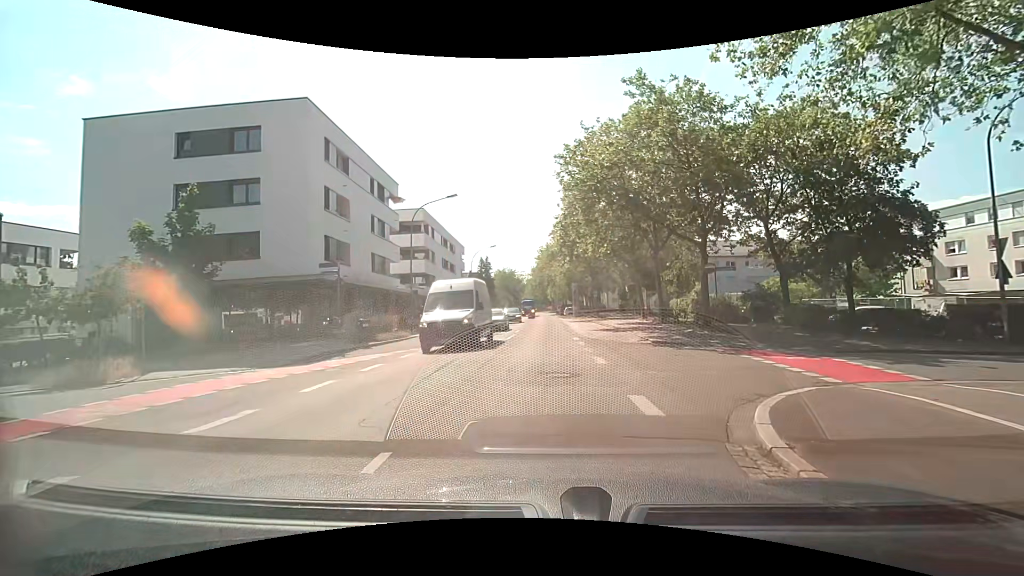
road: secondary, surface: asphalt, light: Day
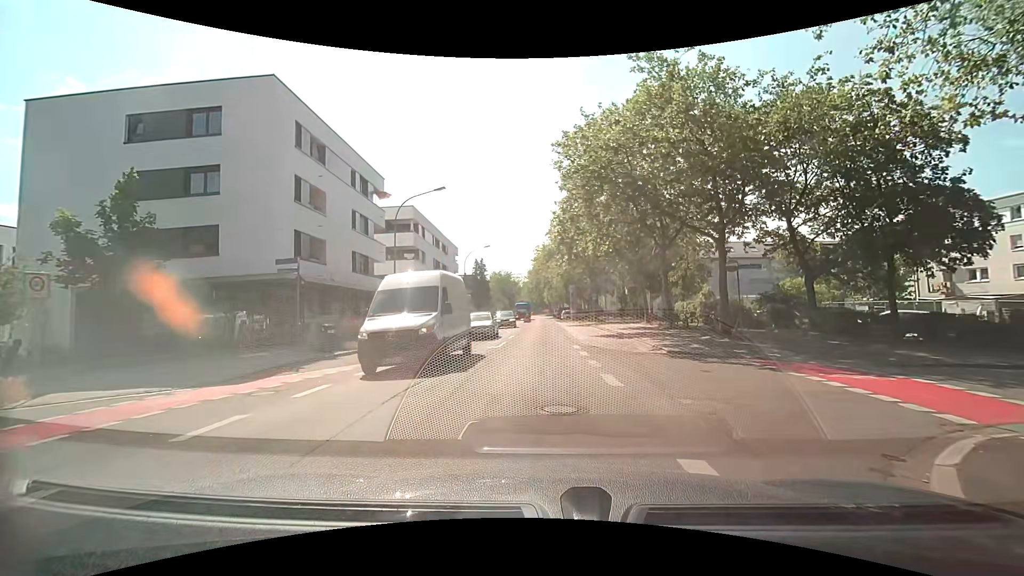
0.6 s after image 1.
(+0.1, +3.2) m; +2°
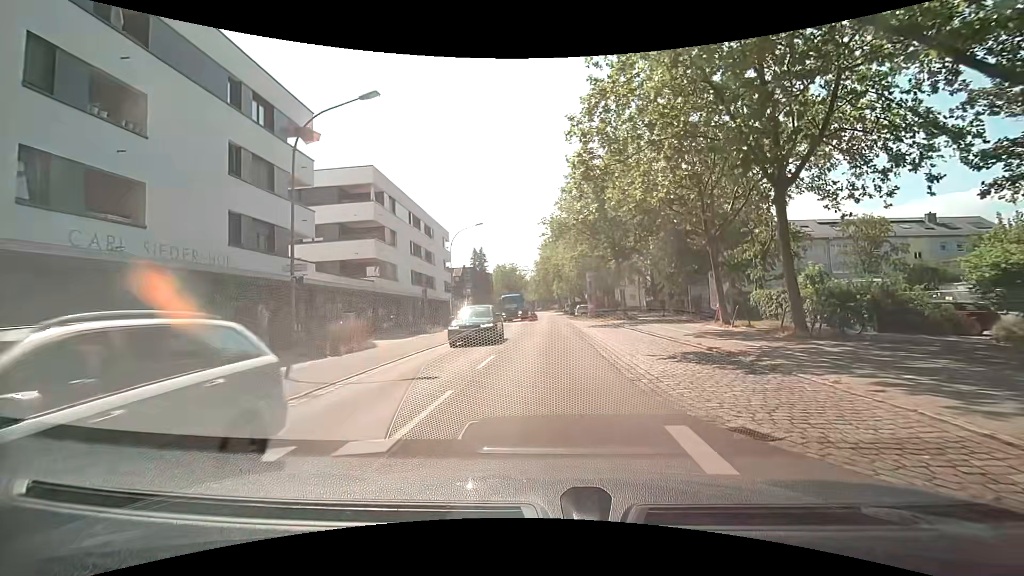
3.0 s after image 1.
(-0.2, +14.5) m; -1°
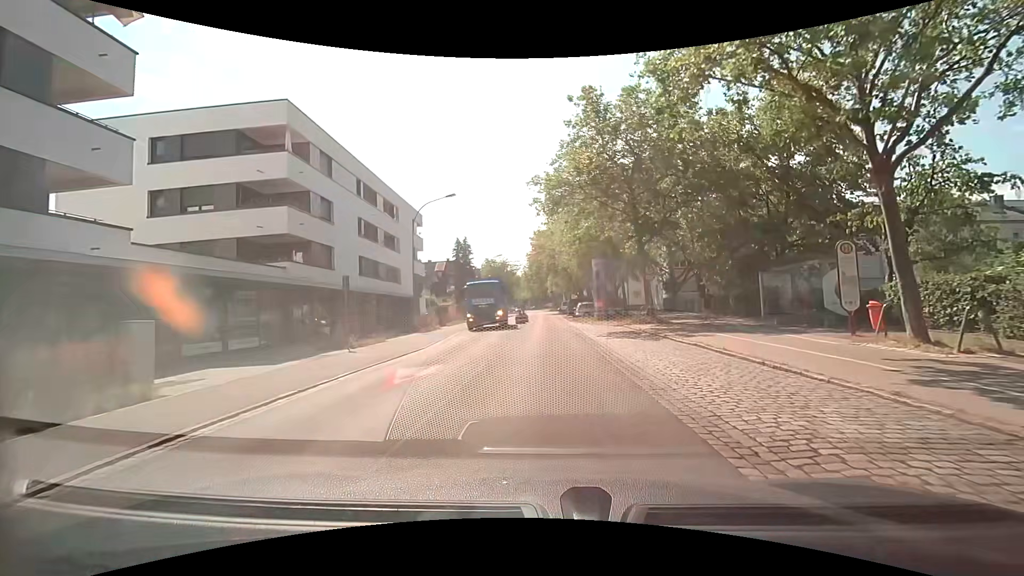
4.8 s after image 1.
(-0.1, +12.3) m; +1°
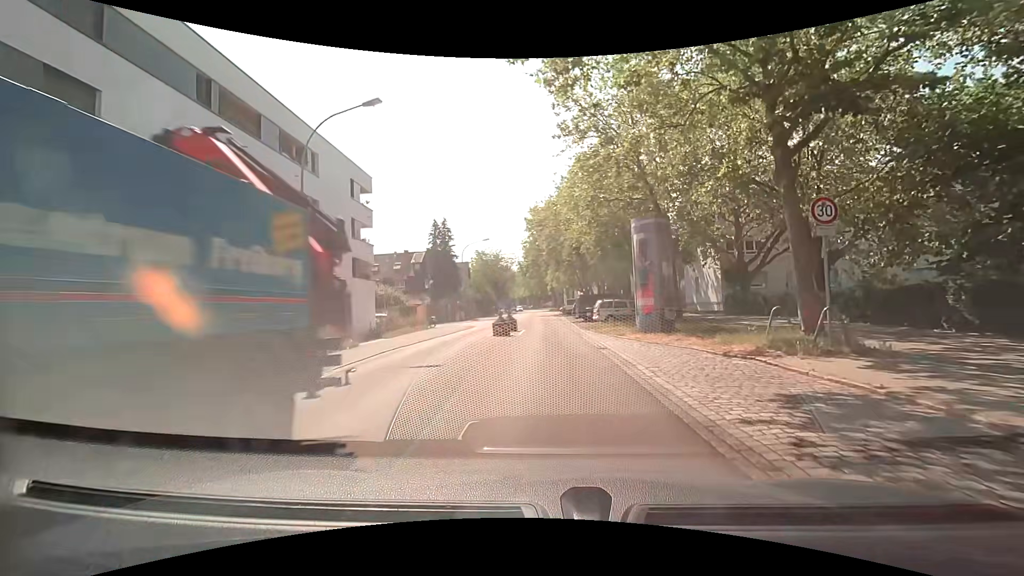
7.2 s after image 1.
(-0.2, +17.2) m; 0°
(0, +10) (0, +20) (0, +30) (0, +40) (0, +50) (0, +60) (-1, +70) (-1, +80) (-1, +90) (-1, +100) m
